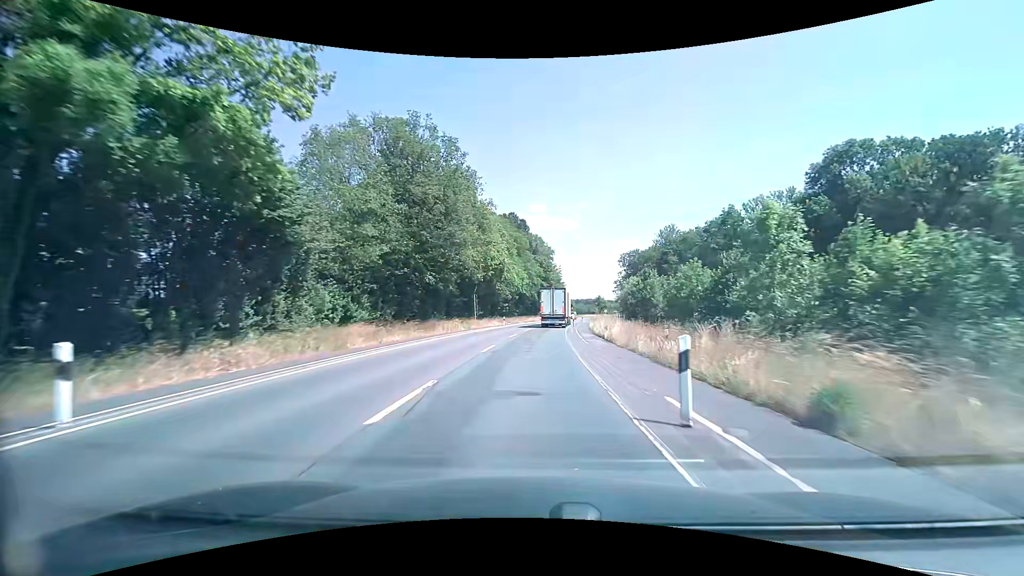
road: secondary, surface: asphalt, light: Day
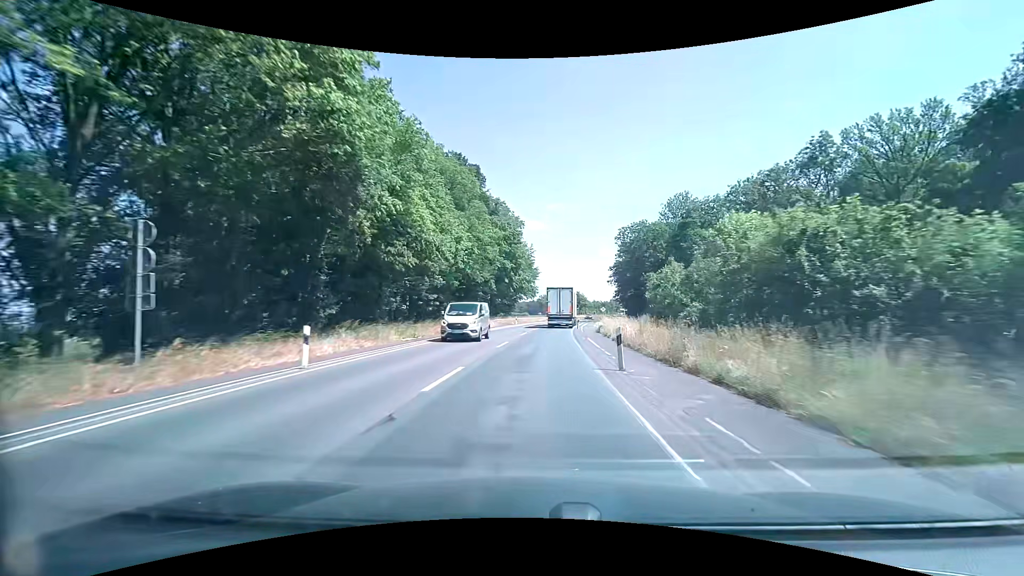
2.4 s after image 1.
(+1.4, +44.8) m; +3°
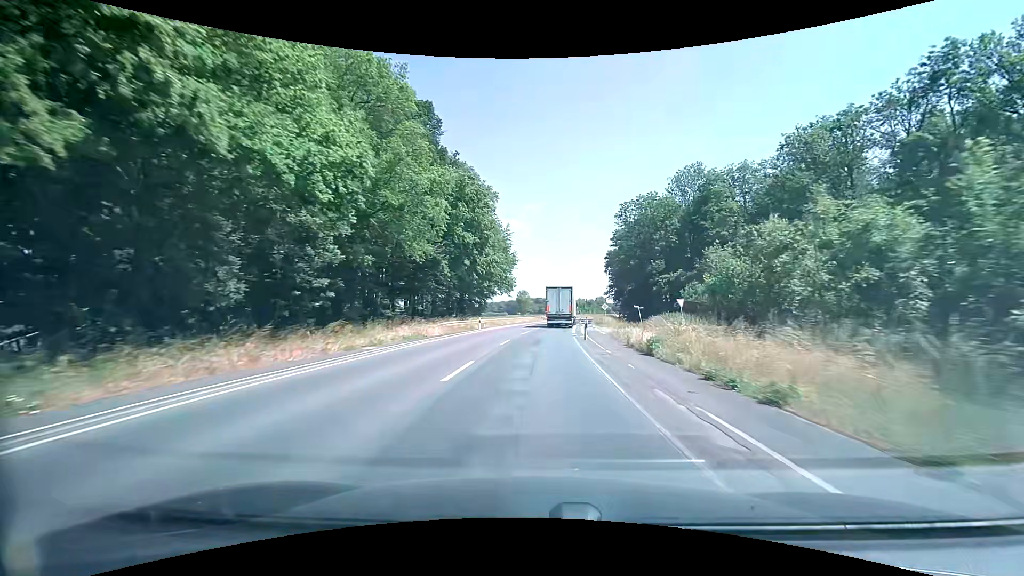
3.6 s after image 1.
(+0.5, +22.5) m; +2°
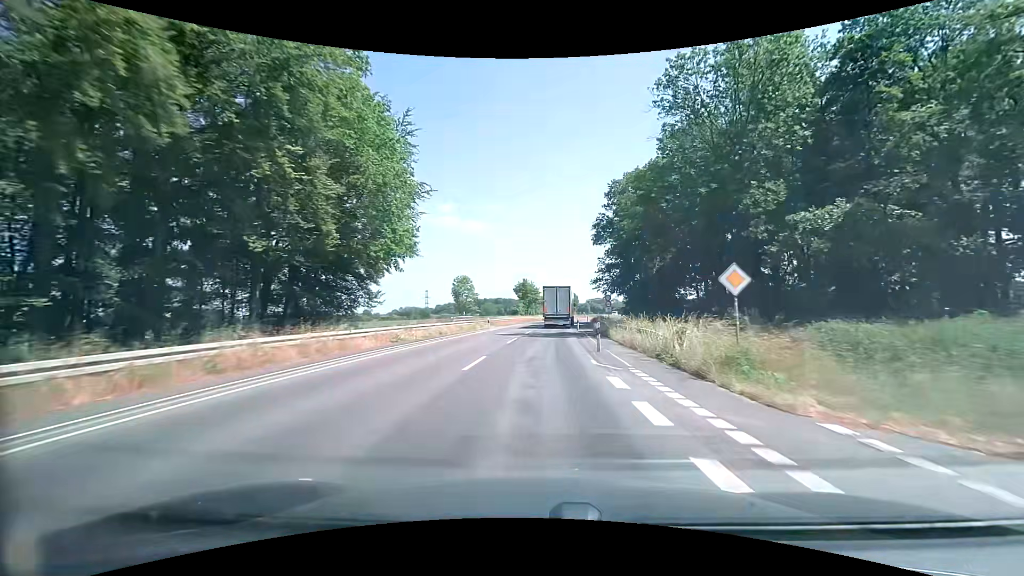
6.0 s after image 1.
(+2.0, +45.2) m; +5°
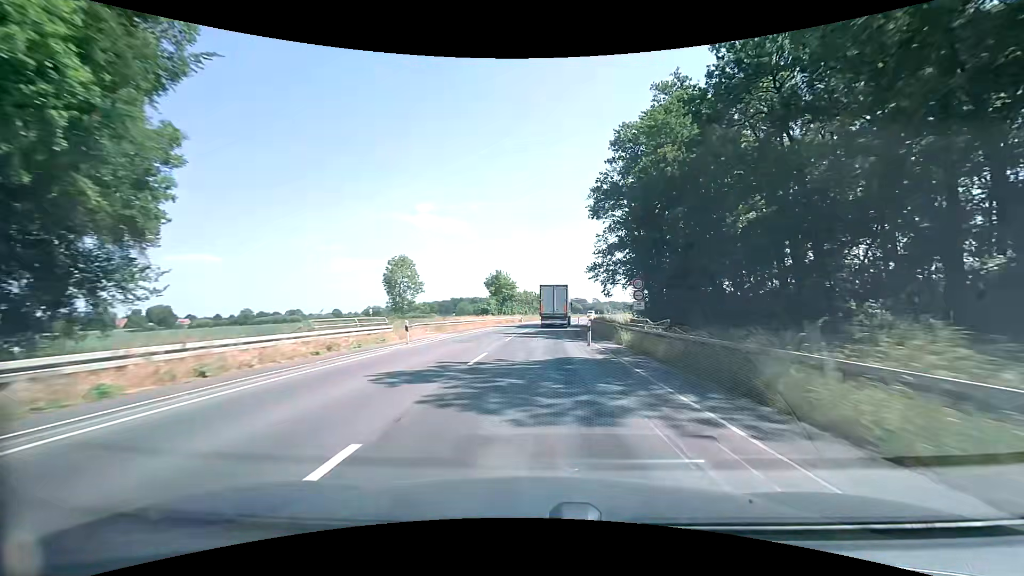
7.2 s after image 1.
(+0.4, +22.7) m; +2°
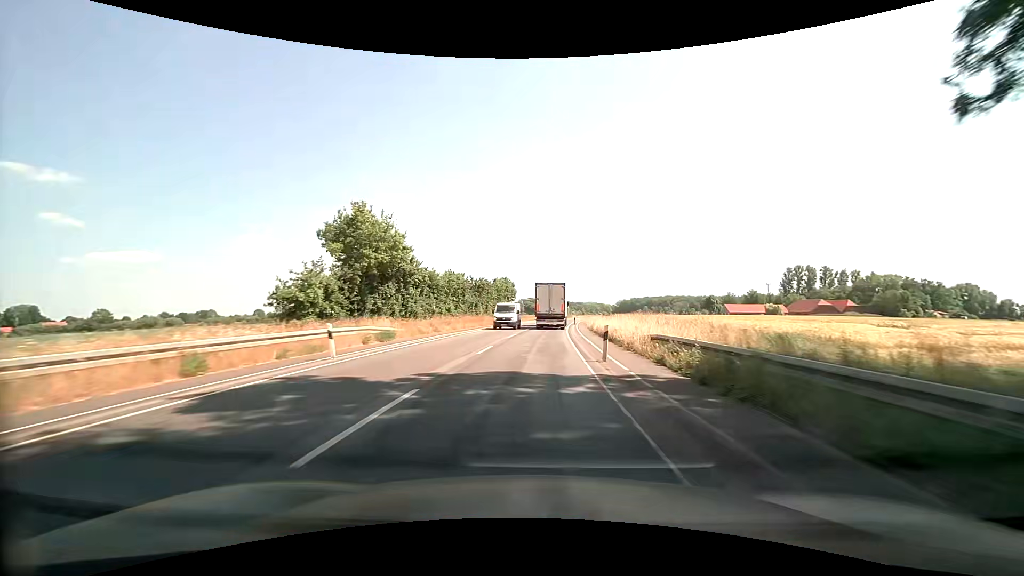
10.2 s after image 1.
(+2.8, +56.9) m; +6°
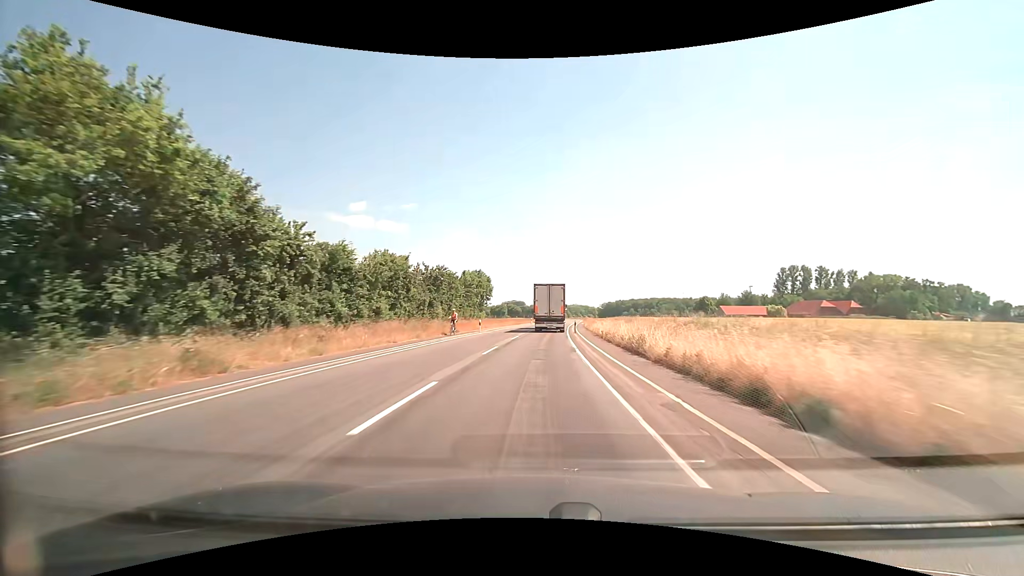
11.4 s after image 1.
(+0.3, +22.9) m; +2°
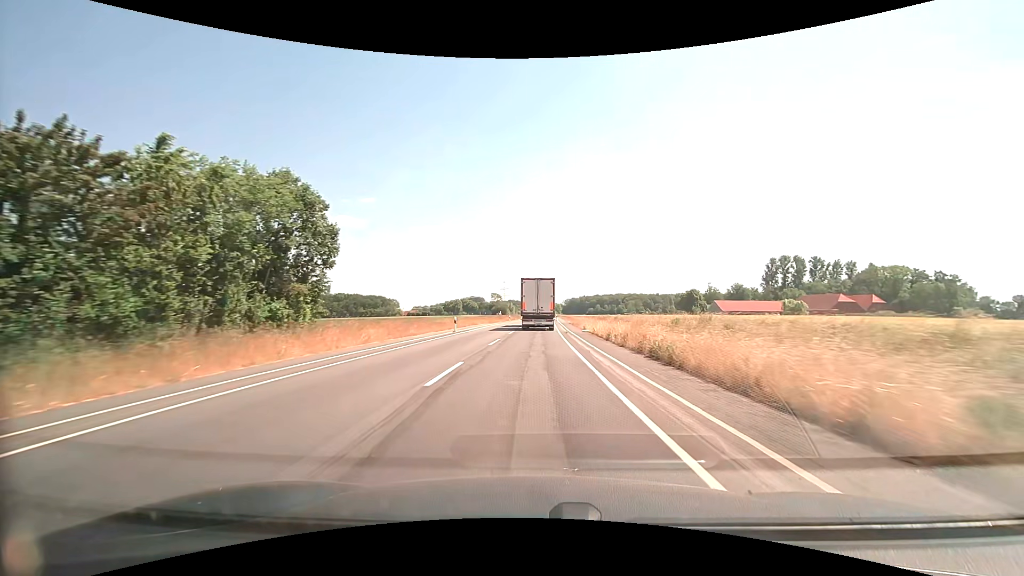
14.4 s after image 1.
(+2.1, +56.1) m; +4°
(0, +10) (0, +20) (0, +30) (+1, +40) (+1, +50) (+1, +60) (+1, +70) (+2, +80) (+2, +90) (+2, +100) m
